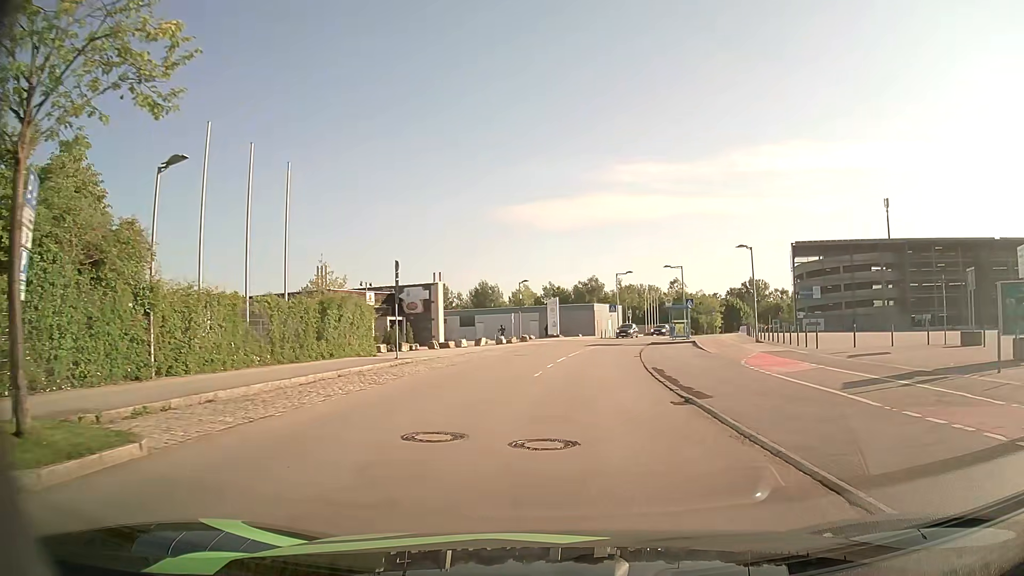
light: Day
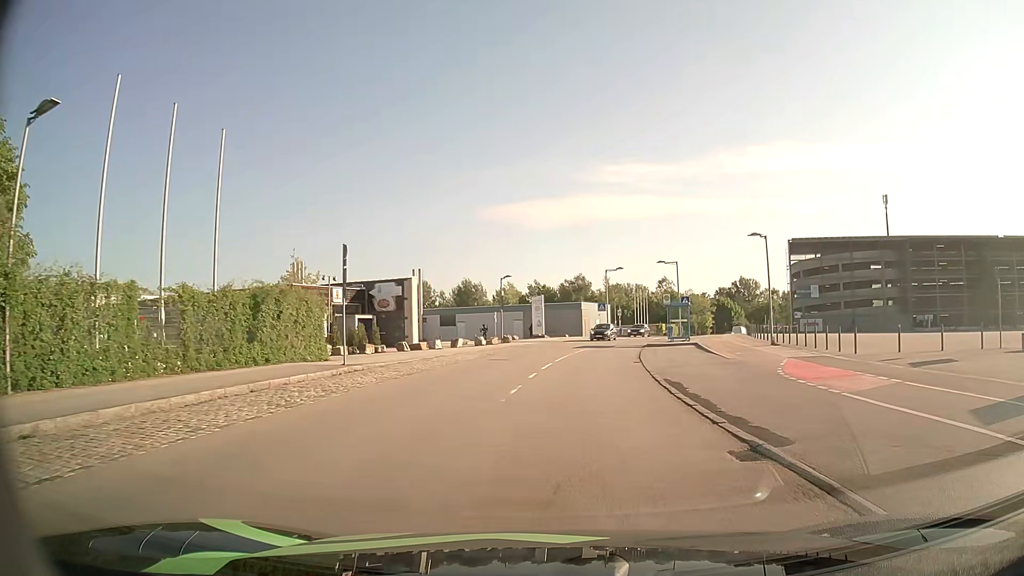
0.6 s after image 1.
(0.0, +4.9) m; +1°
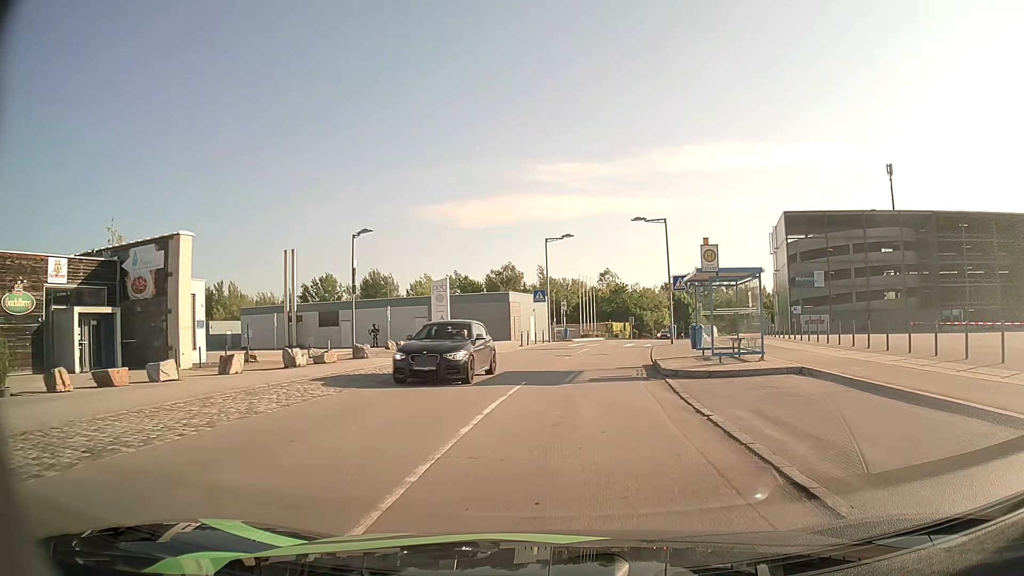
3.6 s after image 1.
(+1.2, +25.2) m; +5°
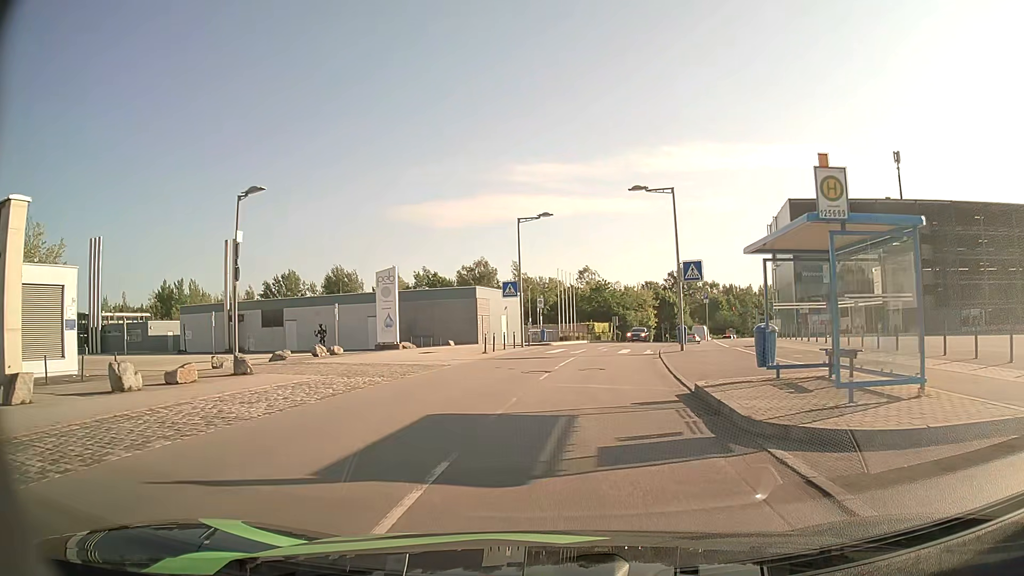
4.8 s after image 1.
(+0.1, +9.0) m; +2°
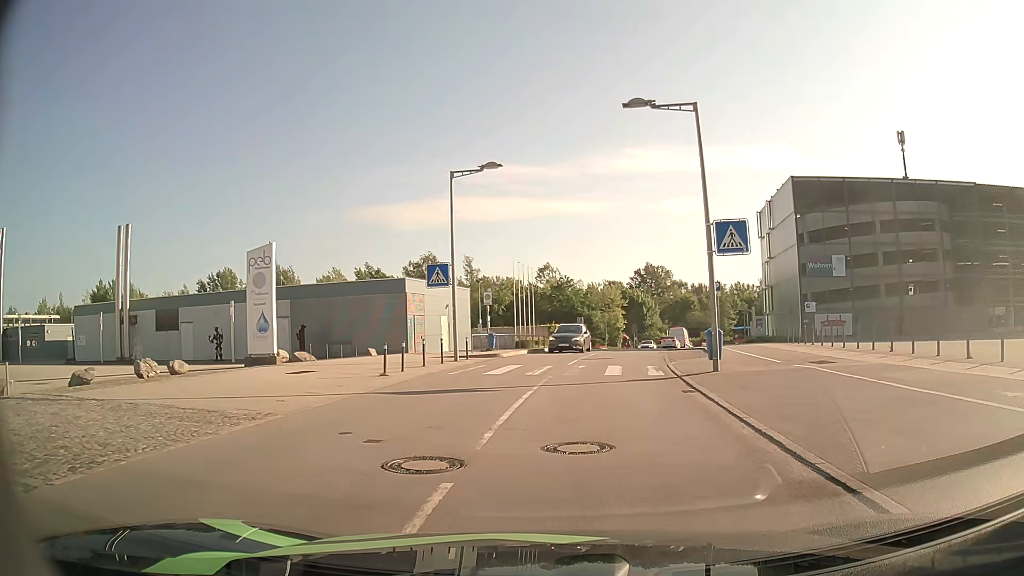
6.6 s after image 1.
(+0.3, +11.9) m; +3°
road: residential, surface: asphalt
(0, +10) (+1, +20) (+3, +30) (+5, +40) (+7, +49) (+9, +59) (+11, +69) (+14, +78) (+17, +88) (+20, +98) m
